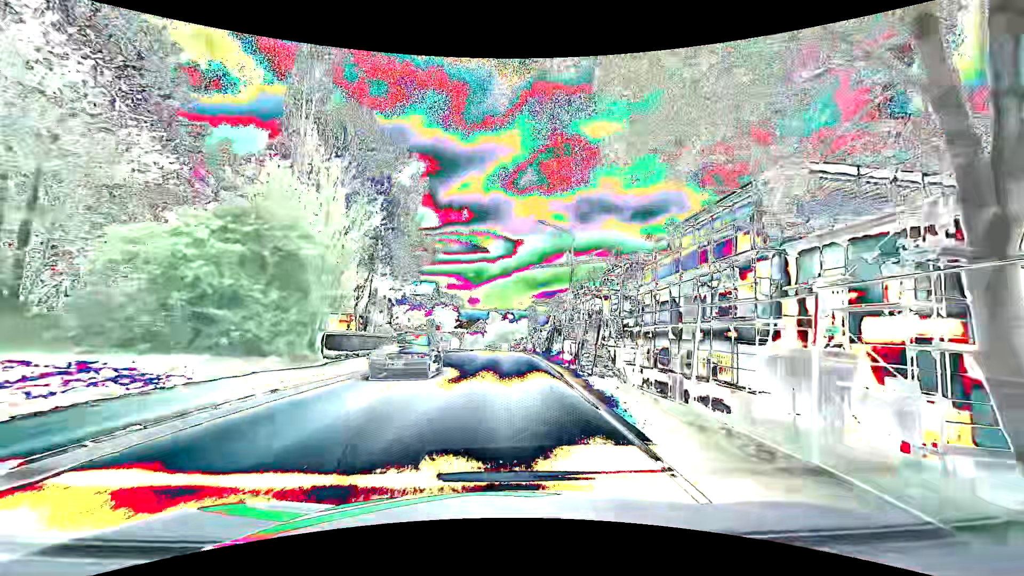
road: tertiary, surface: asphalt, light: Day
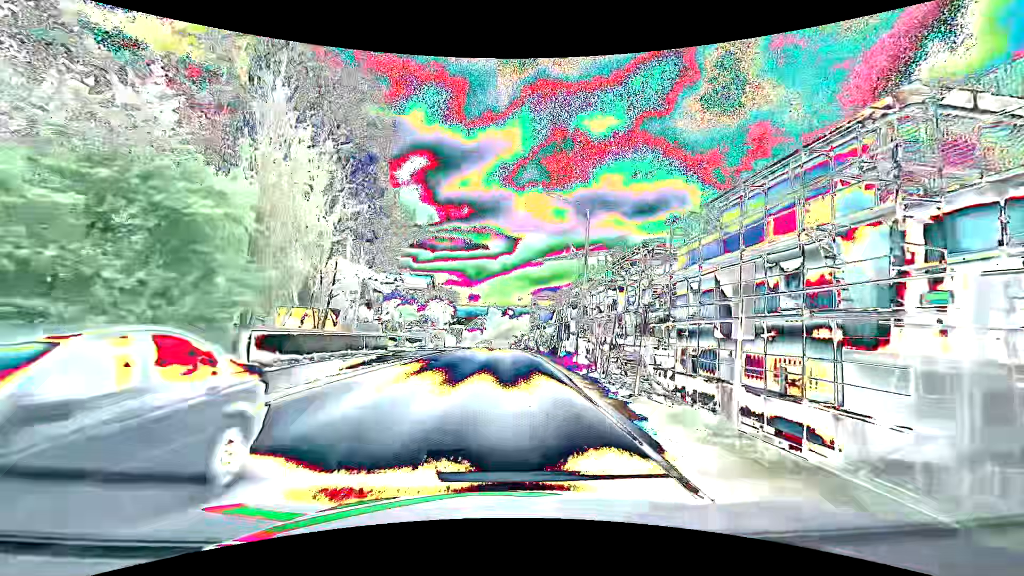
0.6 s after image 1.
(0.0, +5.2) m; 0°
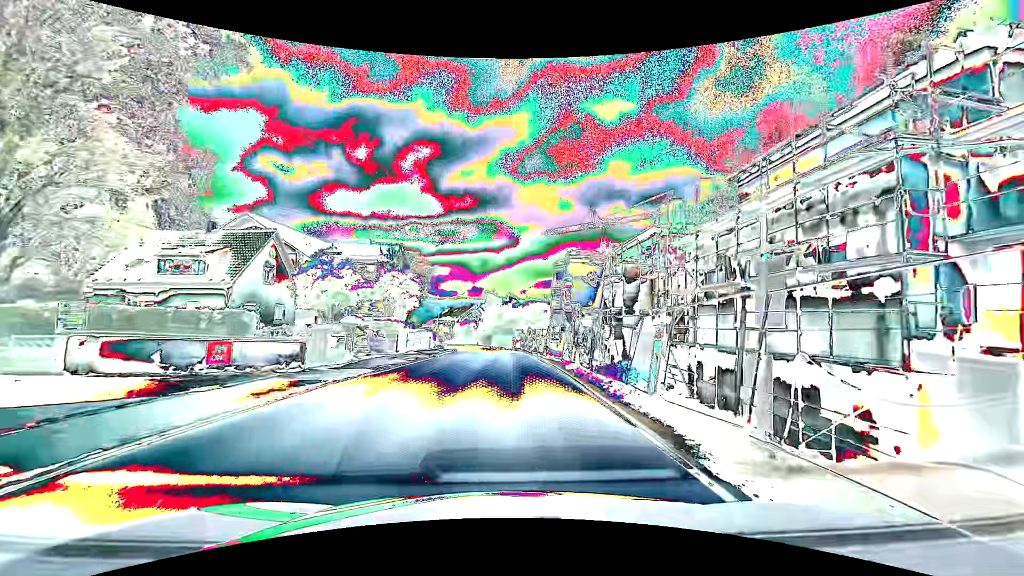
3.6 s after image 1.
(0.0, +25.1) m; -1°
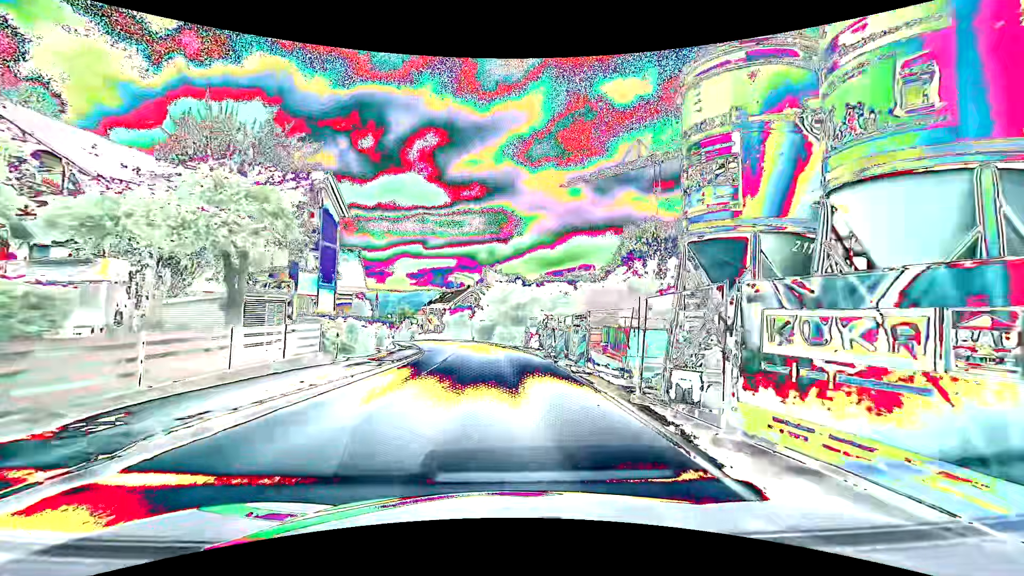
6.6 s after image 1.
(+0.1, +24.7) m; 0°
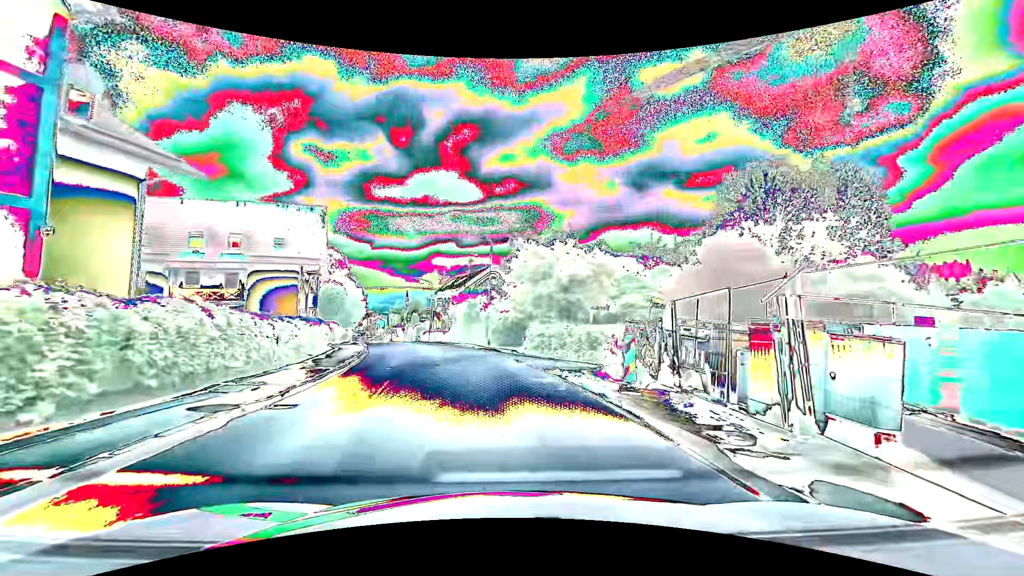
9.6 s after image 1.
(-0.7, +24.5) m; -4°
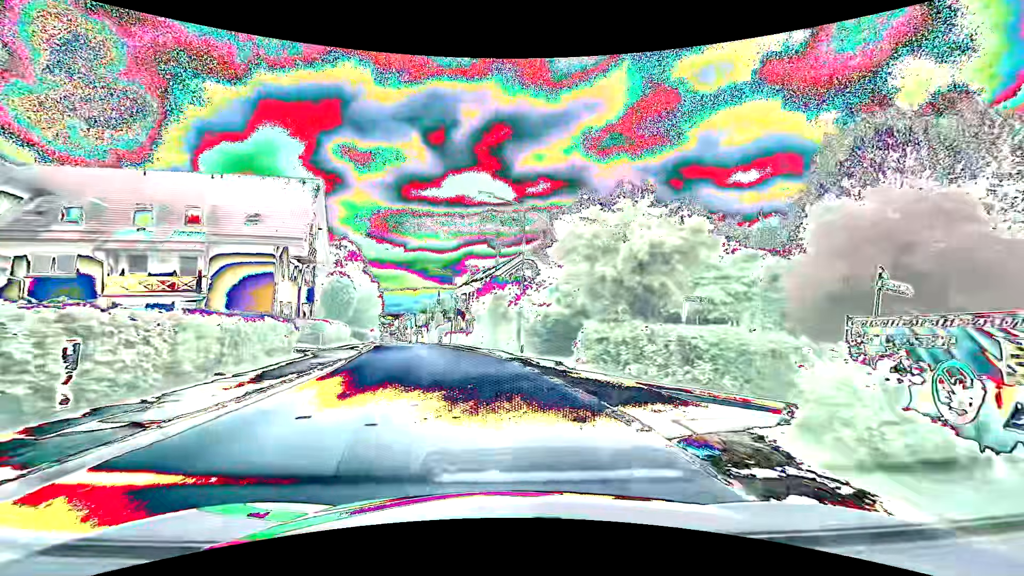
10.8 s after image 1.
(-0.3, +9.8) m; -4°
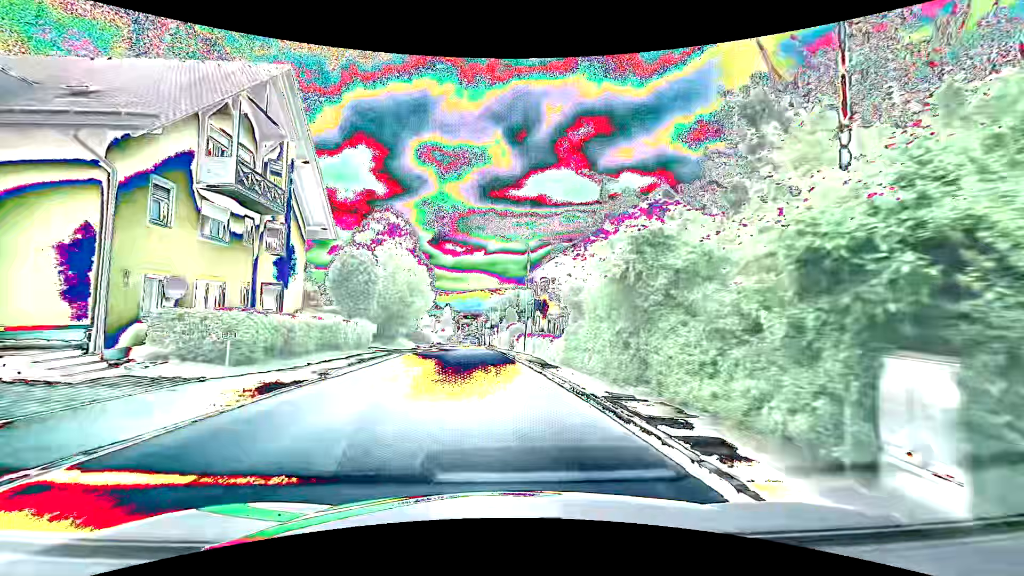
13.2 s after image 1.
(-1.4, +19.2) m; -9°
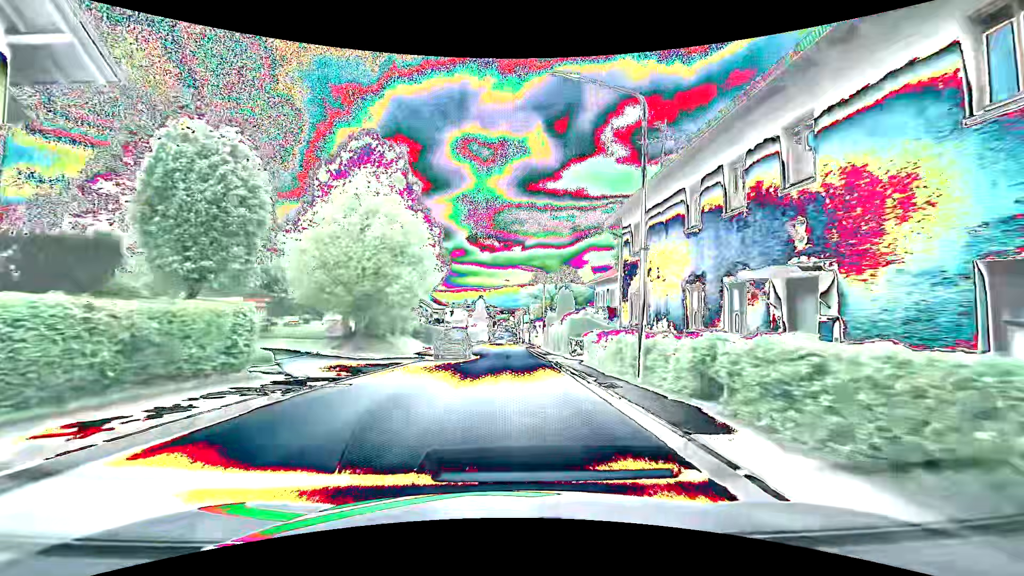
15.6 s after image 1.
(-0.9, +20.7) m; -3°
(0, +10) (0, +20) (-1, +30) (-1, +40) (-1, +50) (-1, +60) (-1, +70) (-2, +80) (-2, +90) (-2, +100) m
